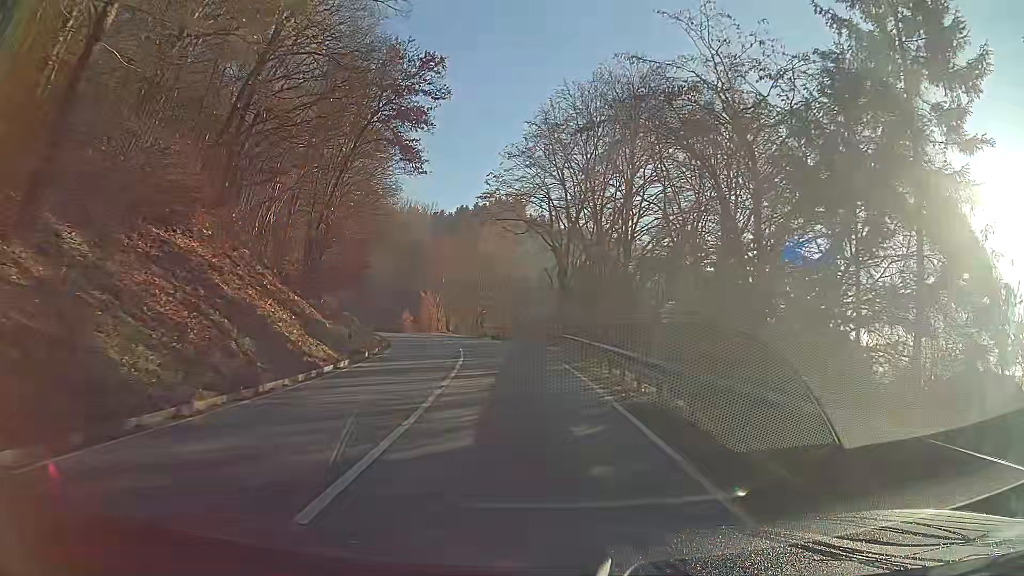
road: secondary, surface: asphalt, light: Day
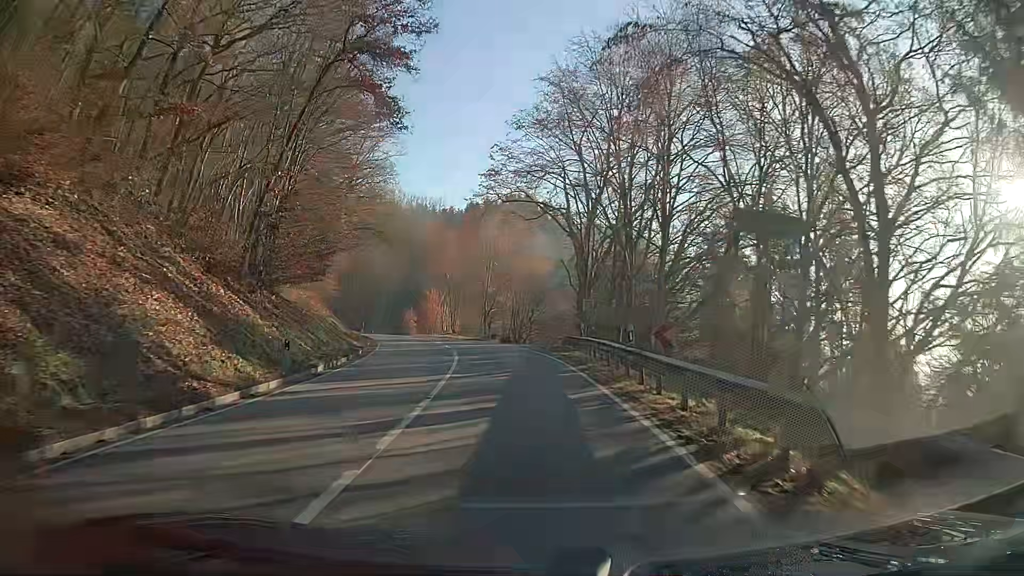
(-0.1, +7.1) m; -2°
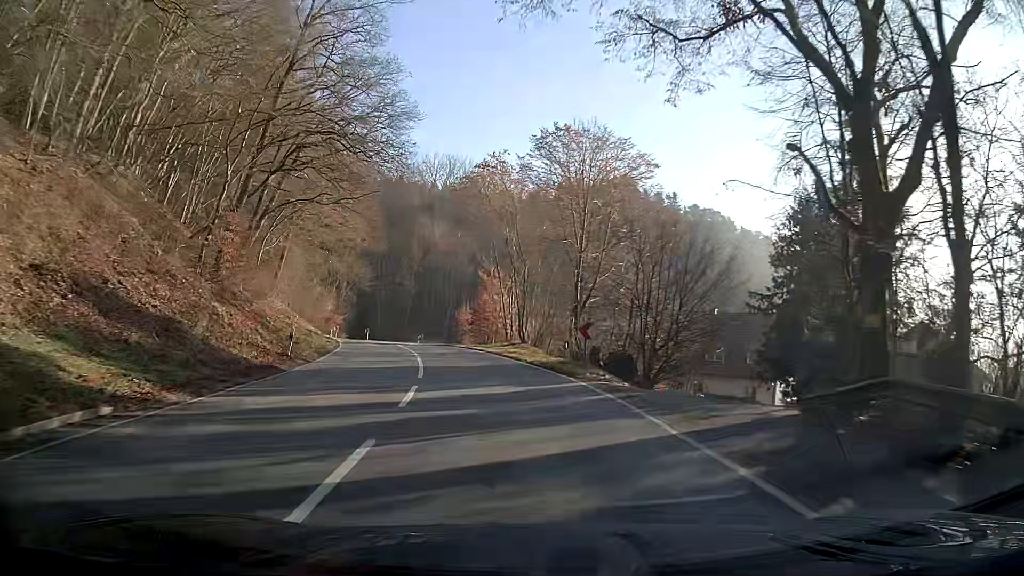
(-1.9, +29.1) m; -9°
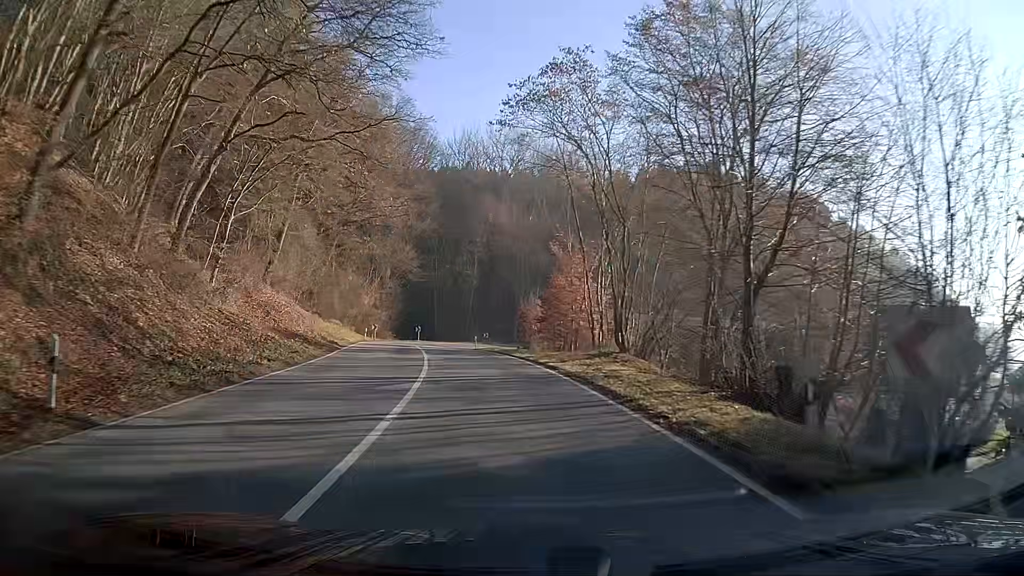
(-0.8, +14.7) m; -6°
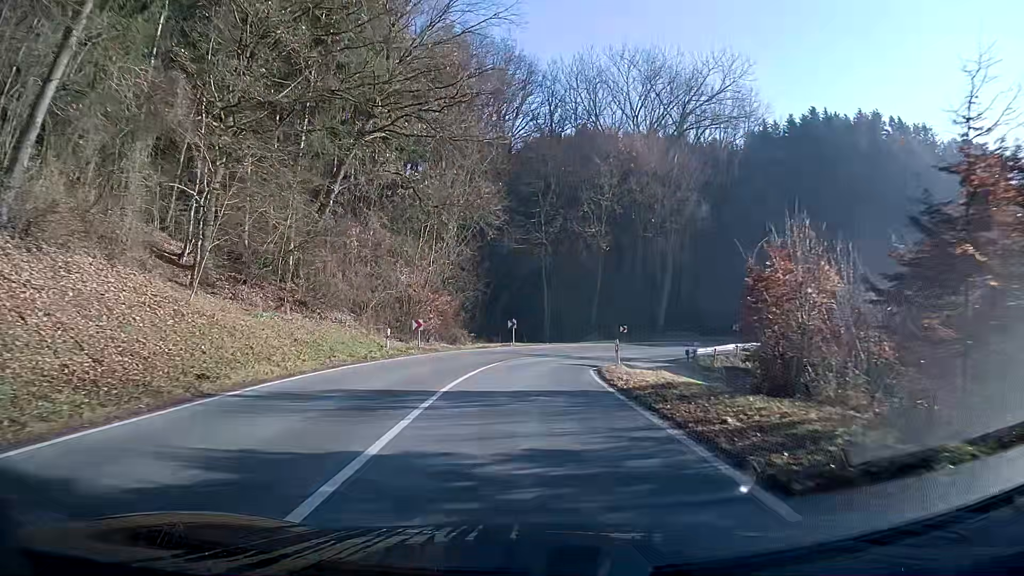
(-2.5, +28.5) m; -9°
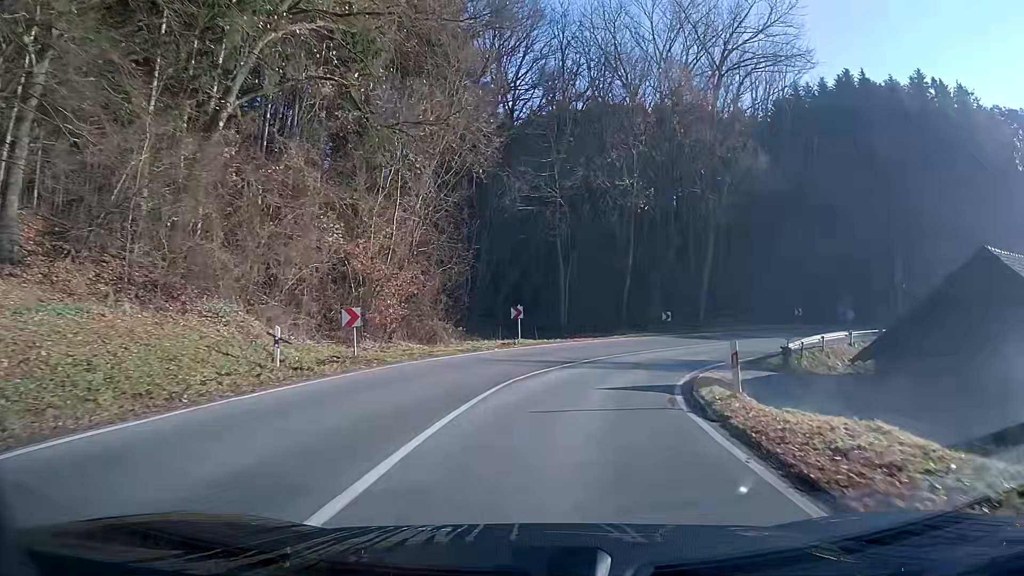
(0.0, +13.2) m; +1°
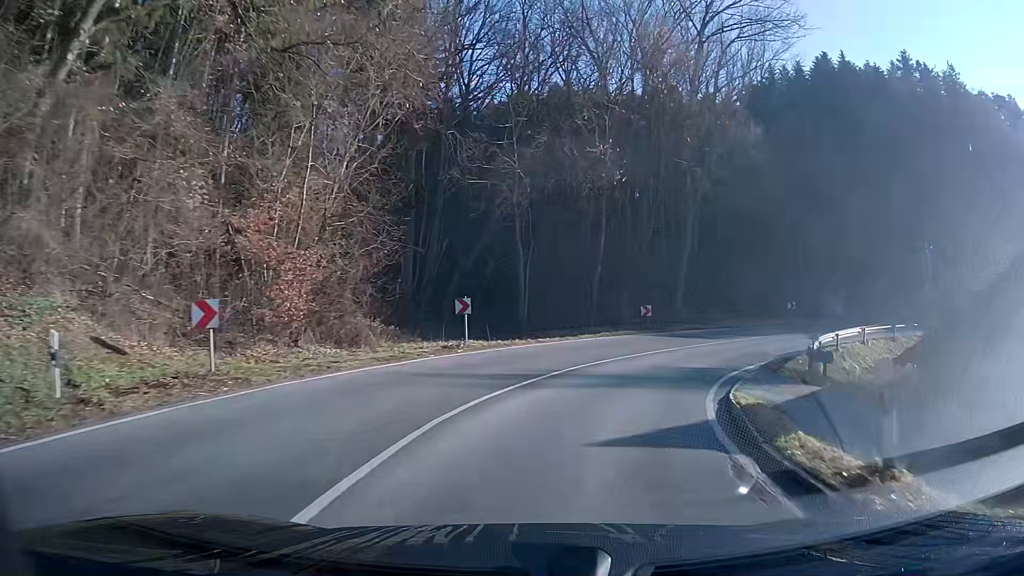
(+0.3, +6.4) m; +6°
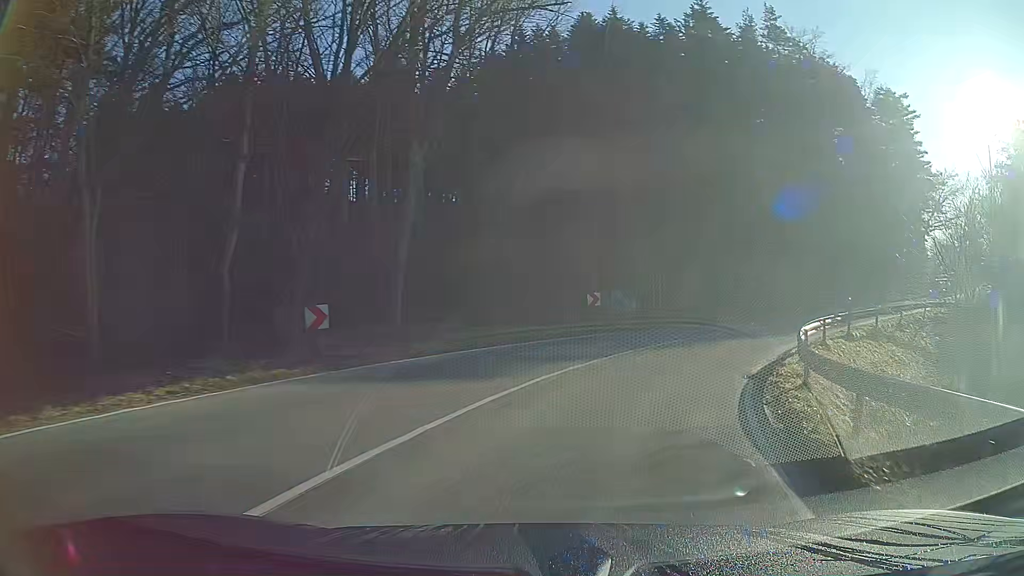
(+3.8, +18.5) m; +25°
